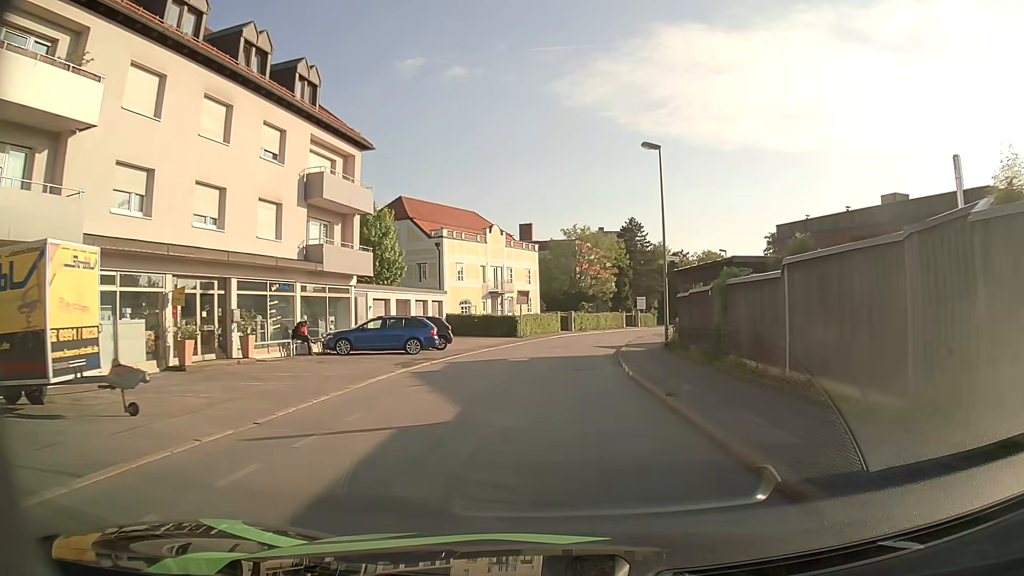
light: Day
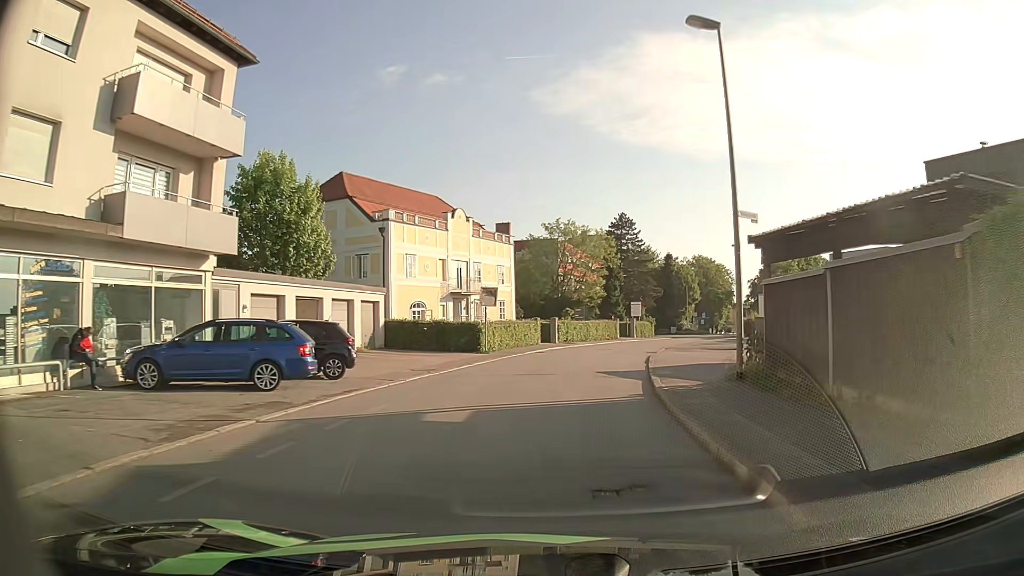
(+0.2, +12.5) m; +1°
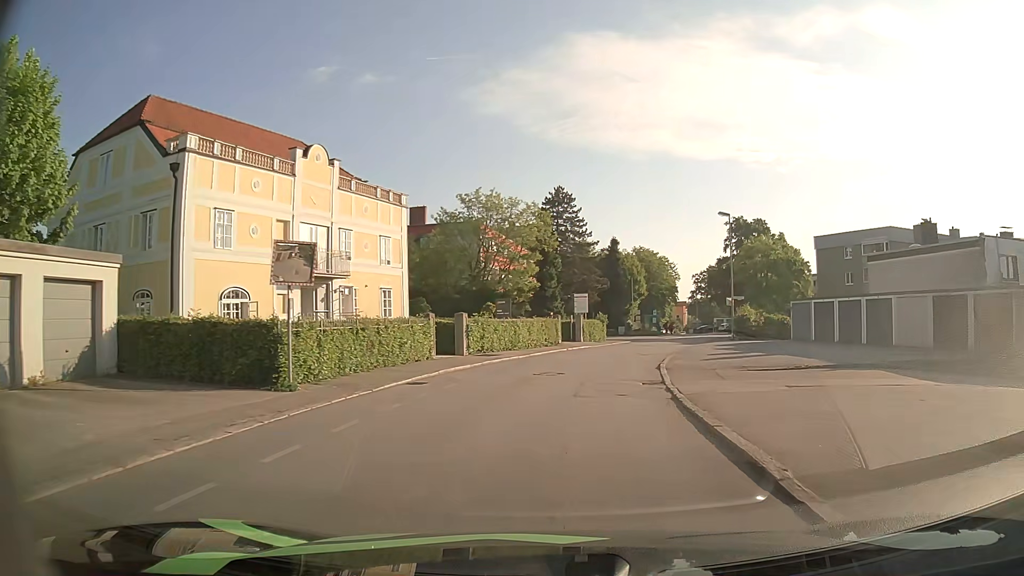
(+1.0, +17.8) m; +6°
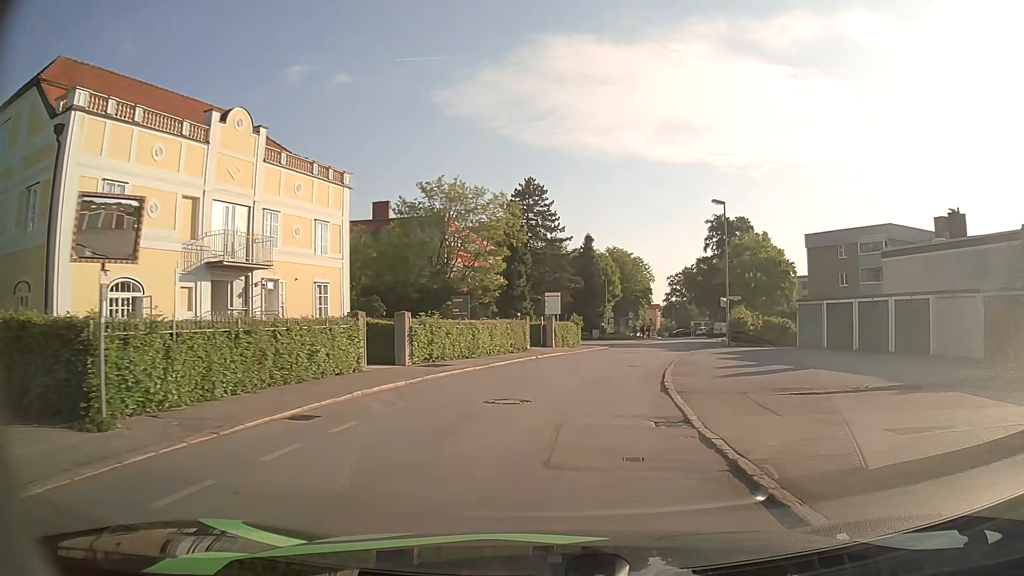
(+0.2, +5.8) m; +3°
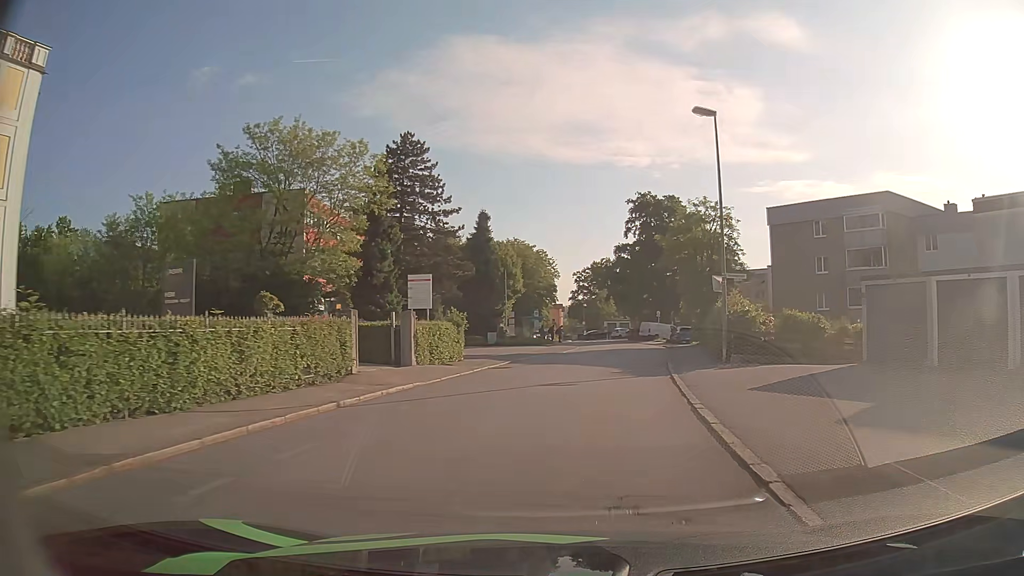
(+1.1, +17.1) m; +8°
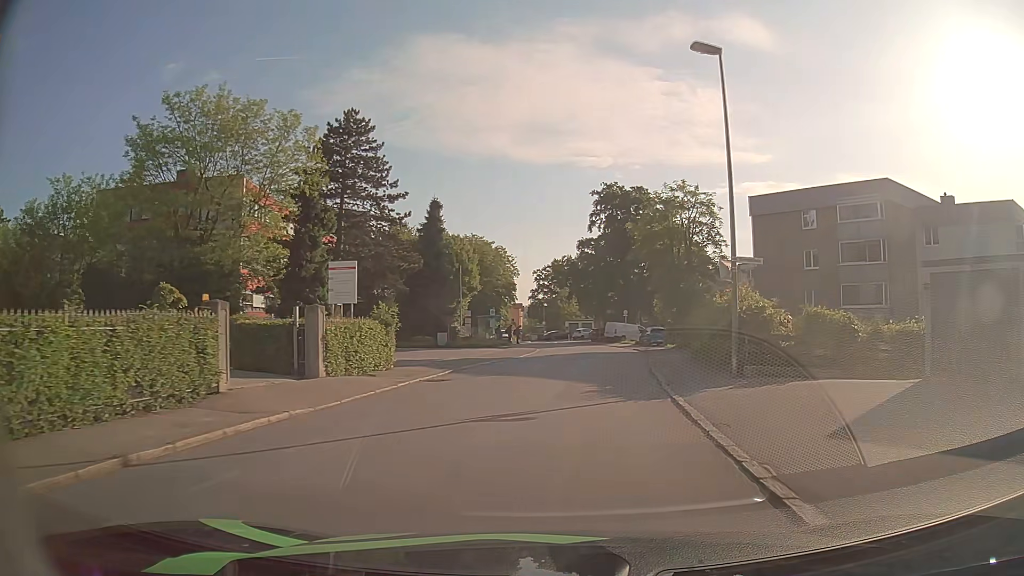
(+0.2, +5.6) m; +3°
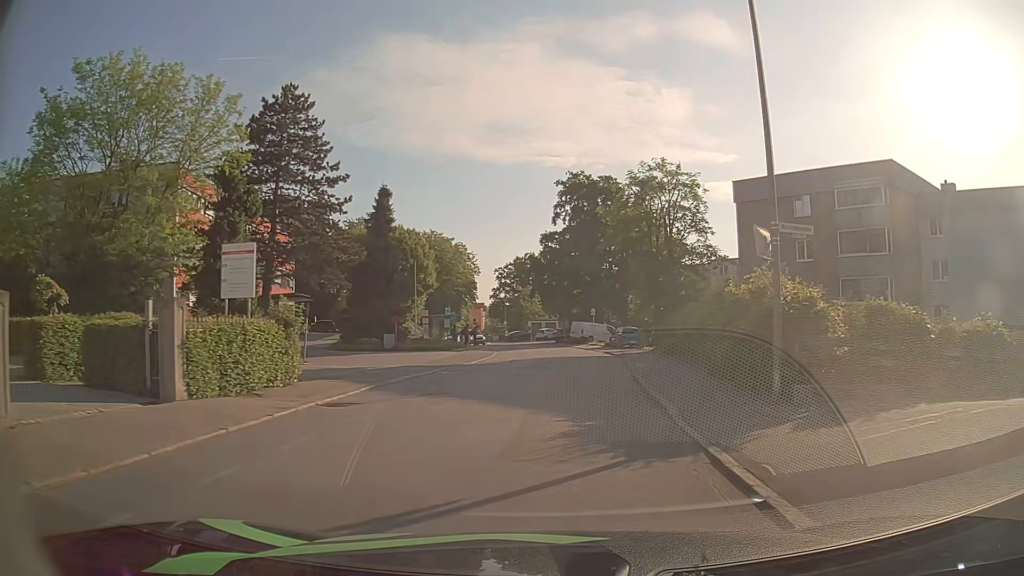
(+0.2, +5.5) m; +3°
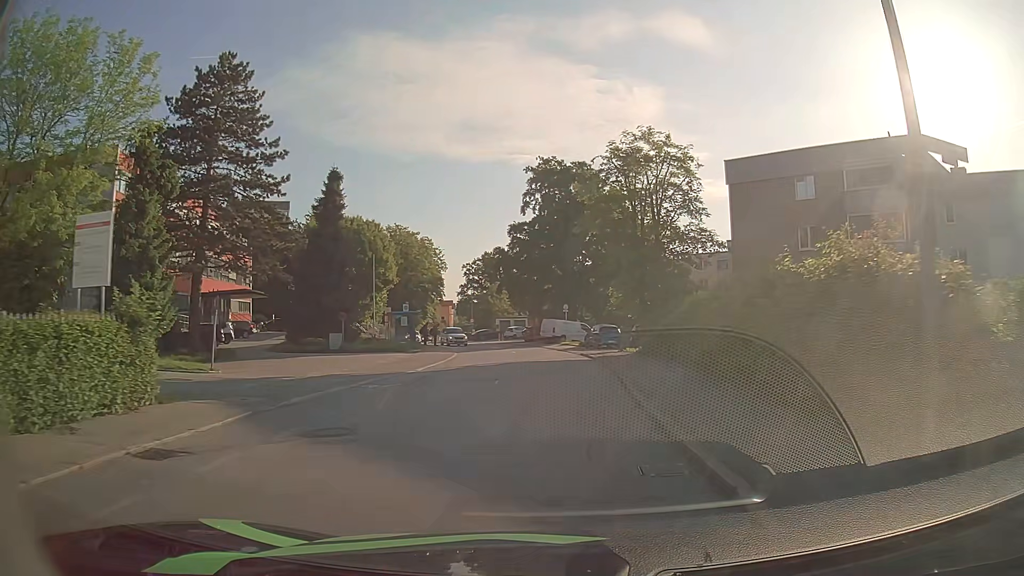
(+0.1, +5.4) m; +3°
(0, +10) (0, +20) (0, +30) (0, +40) (-2, +50) (-4, +60) (-7, +69) (-10, +79) (-13, +88) (-15, +98) m
